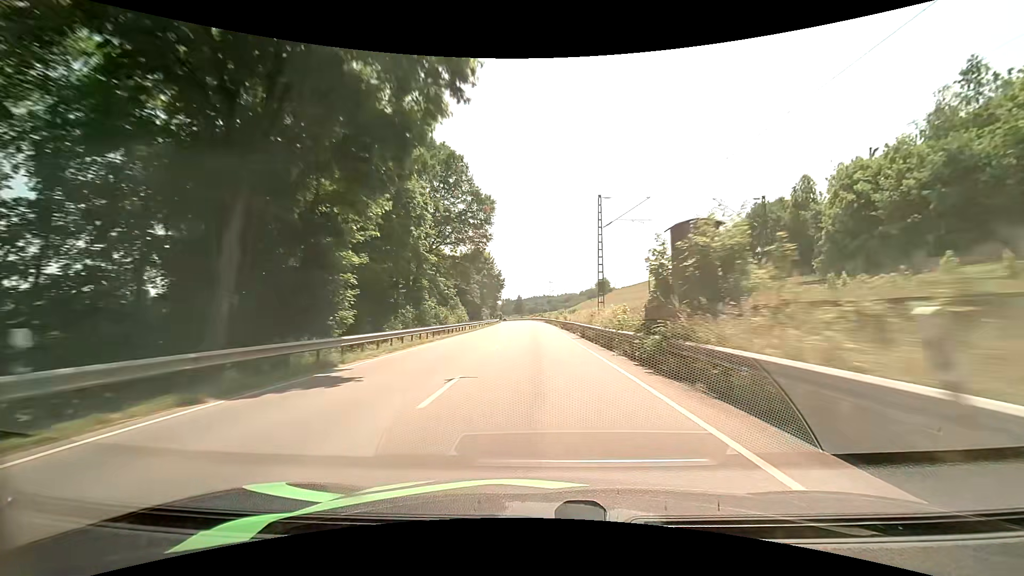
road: primary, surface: asphalt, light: Day
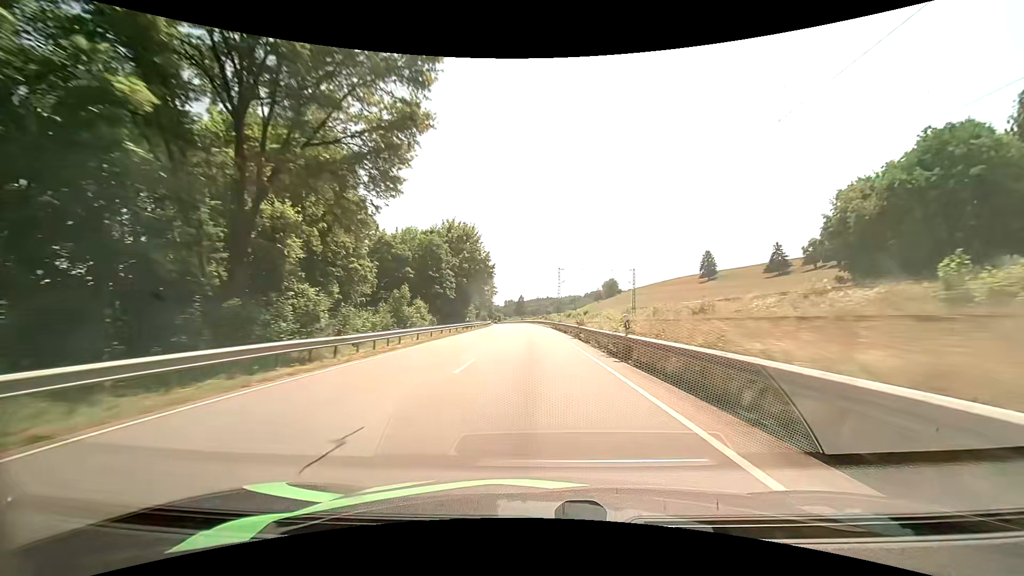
(-0.1, +32.3) m; -1°
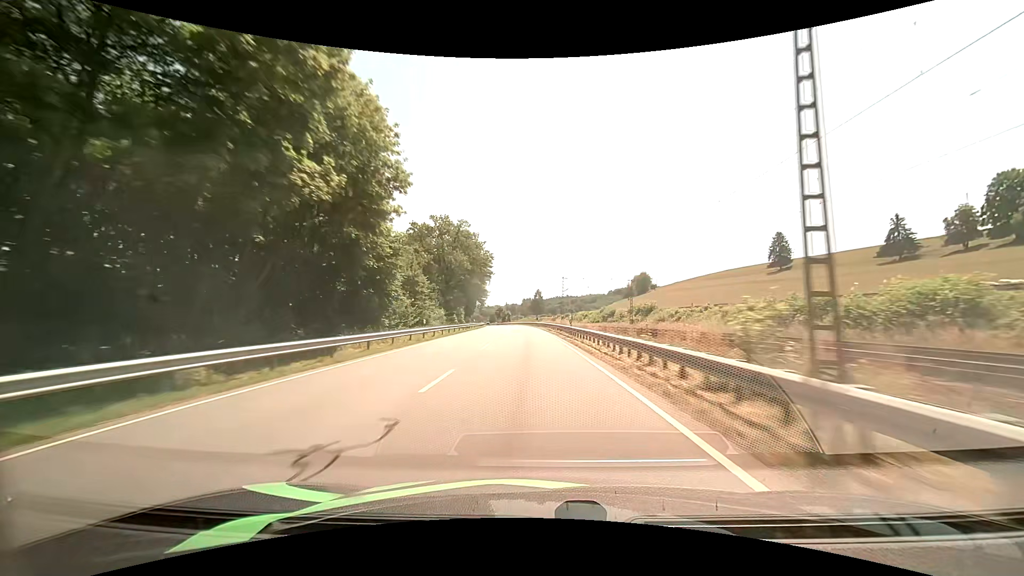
(-0.7, +64.3) m; -2°
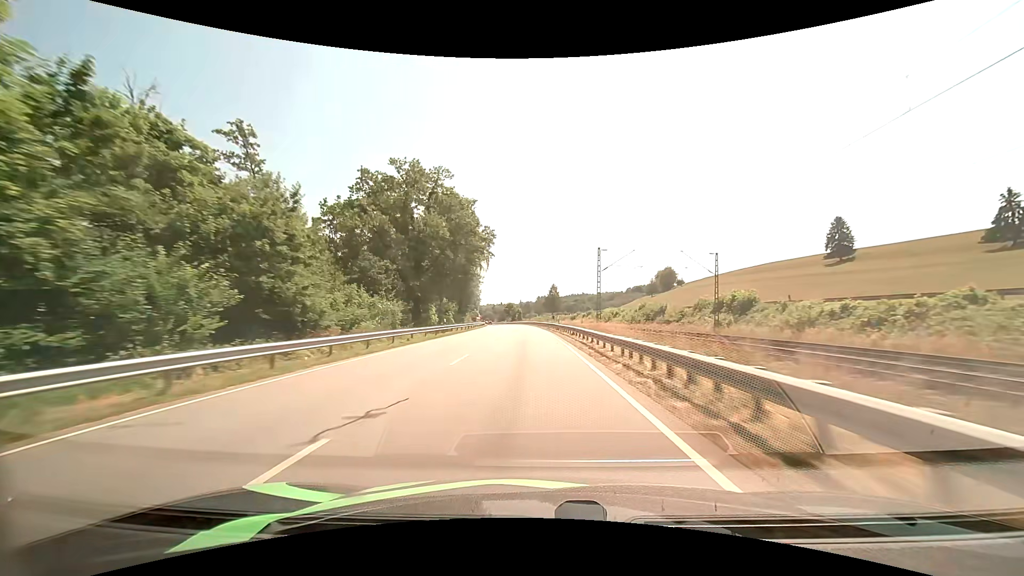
(-0.4, +31.8) m; -2°
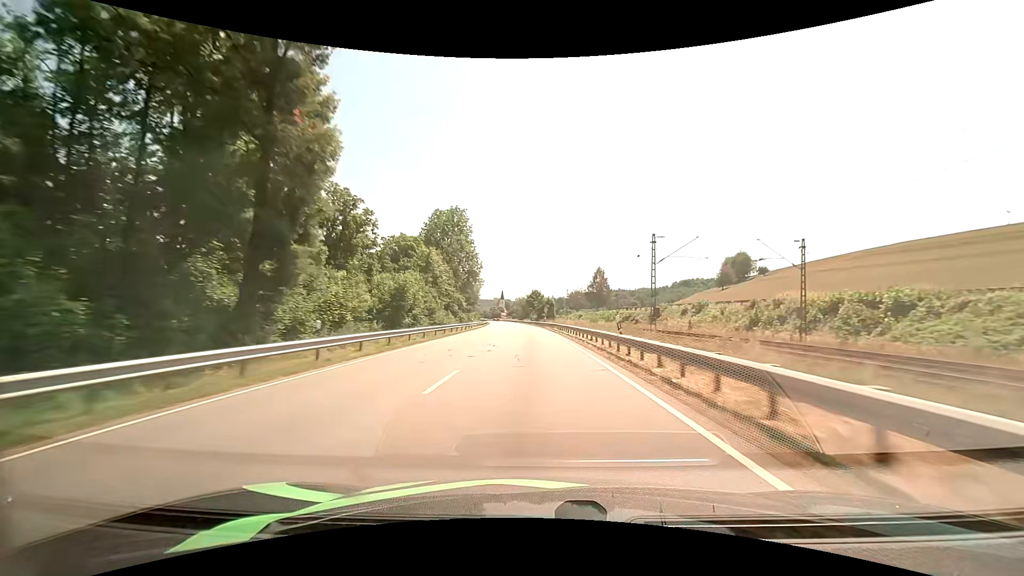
(-2.9, +78.7) m; -4°
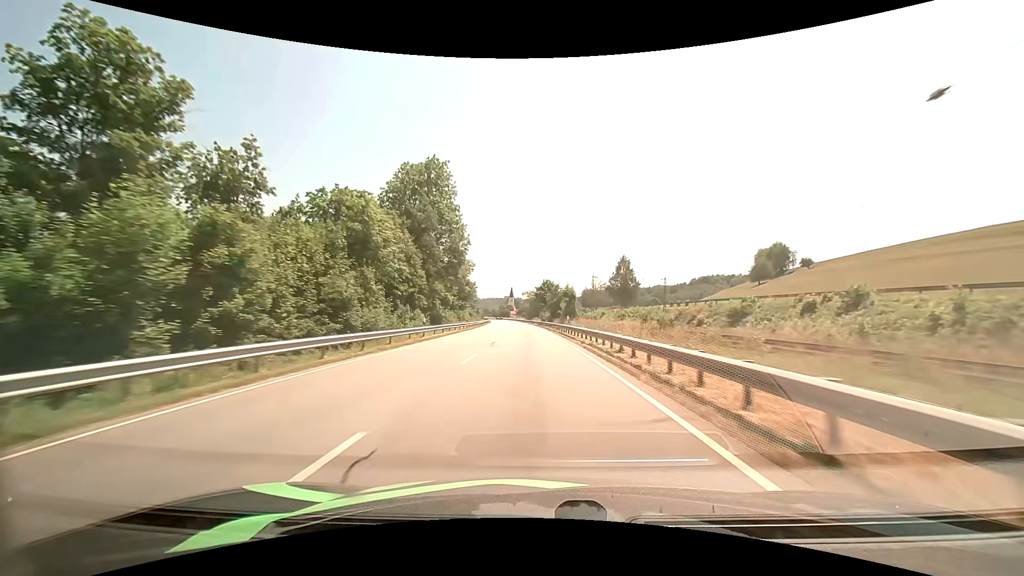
(-0.4, +31.5) m; -1°
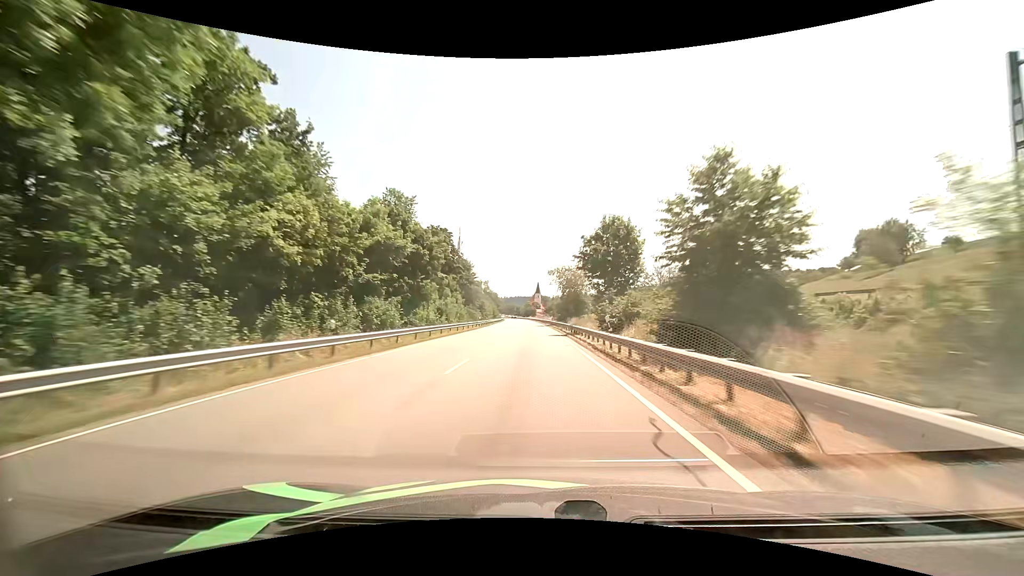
(-1.7, +63.9) m; -3°
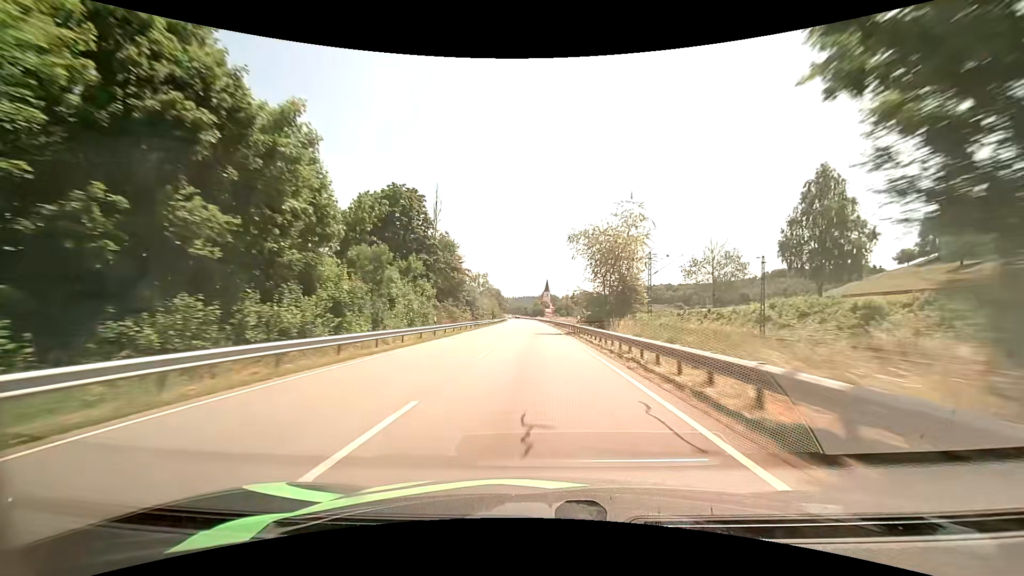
(-0.3, +32.5) m; -1°
(0, +10) (0, +20) (0, +30) (0, +40) (0, +50) (0, +60) (-1, +70) (-1, +80) (-1, +90) (-1, +100) m
